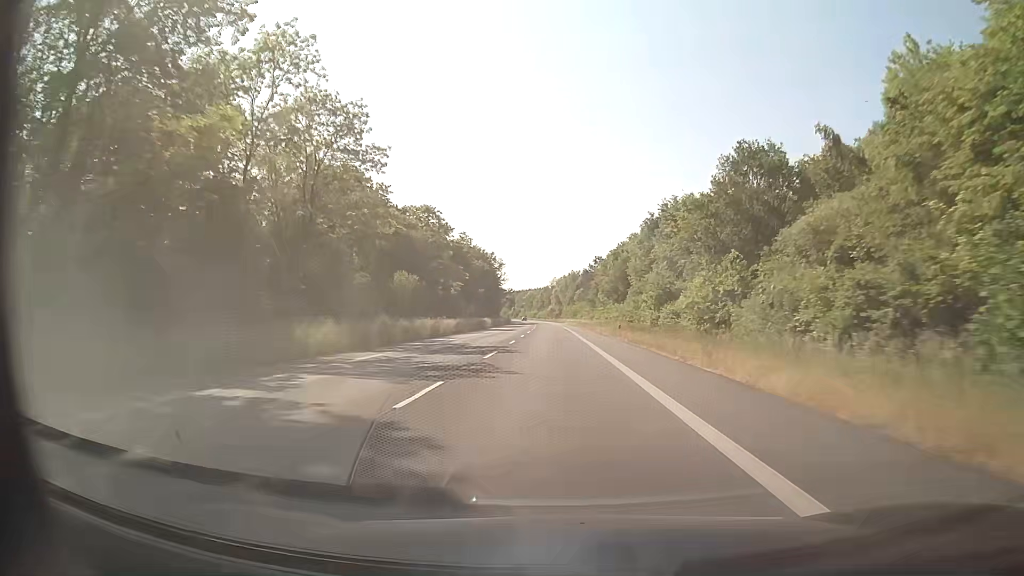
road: secondary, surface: asphalt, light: Day
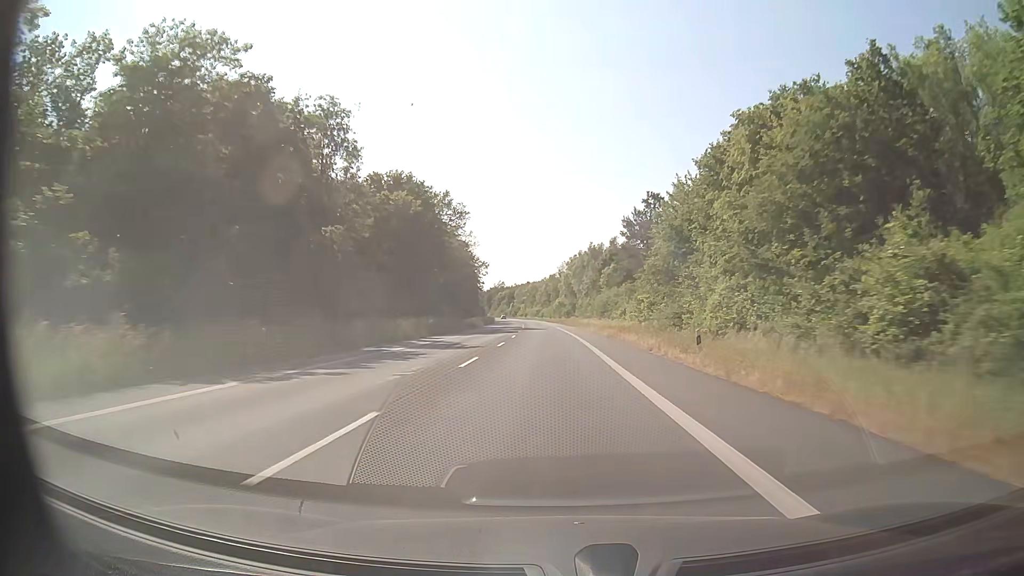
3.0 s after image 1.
(-0.4, +79.0) m; -1°
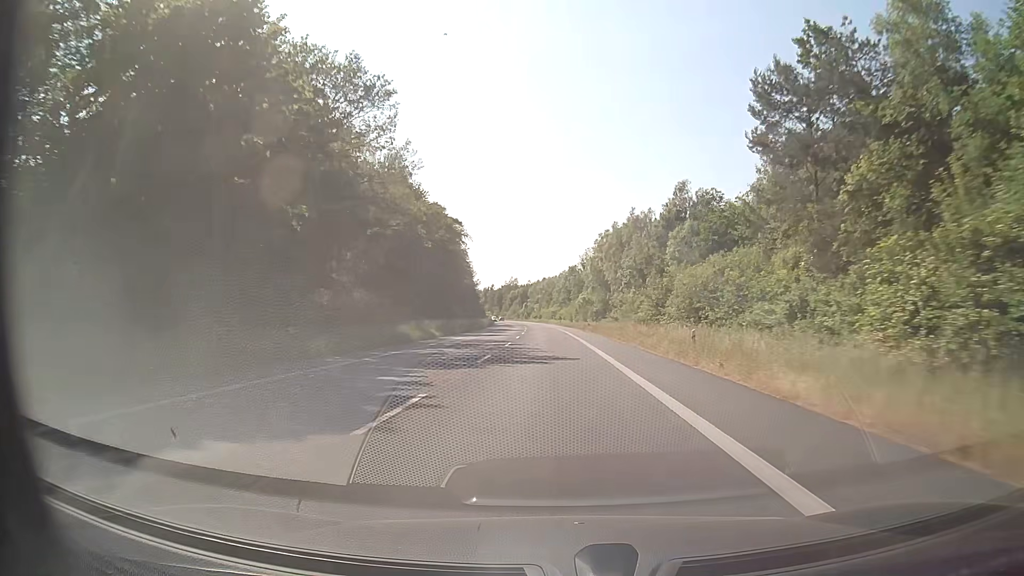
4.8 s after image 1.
(-0.8, +47.5) m; -2°
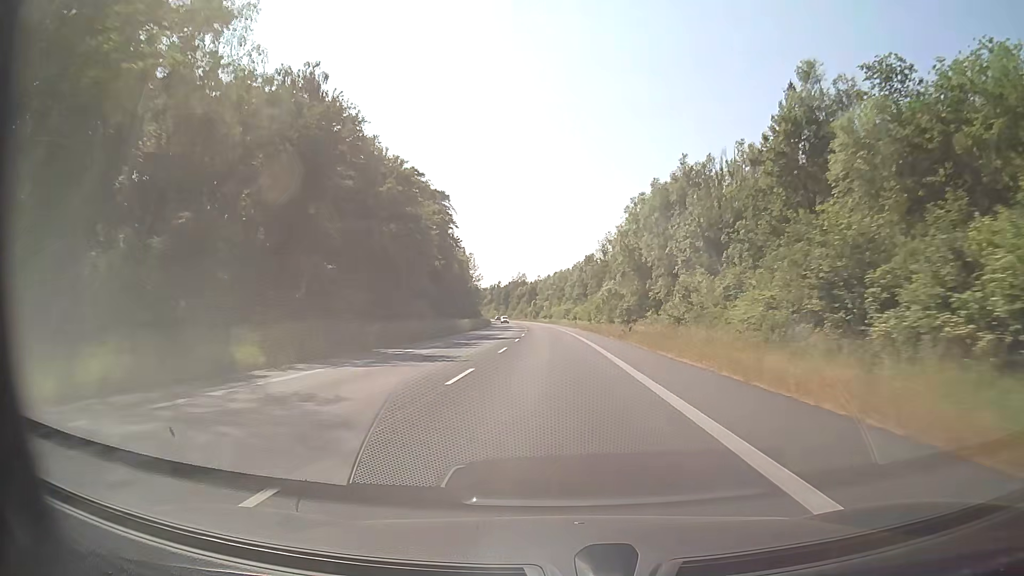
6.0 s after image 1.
(-0.2, +31.7) m; -1°
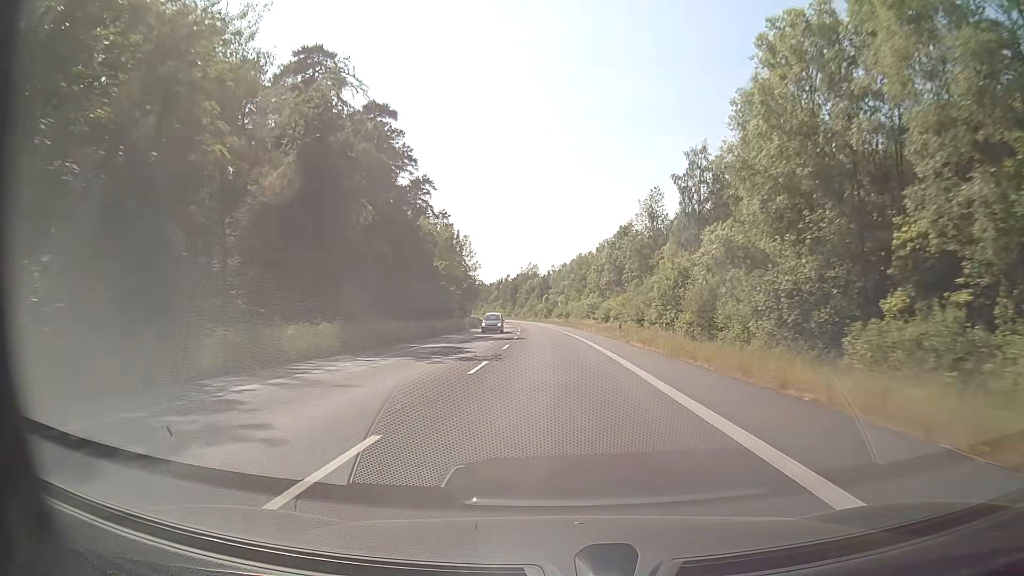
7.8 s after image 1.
(-0.5, +47.5) m; -1°
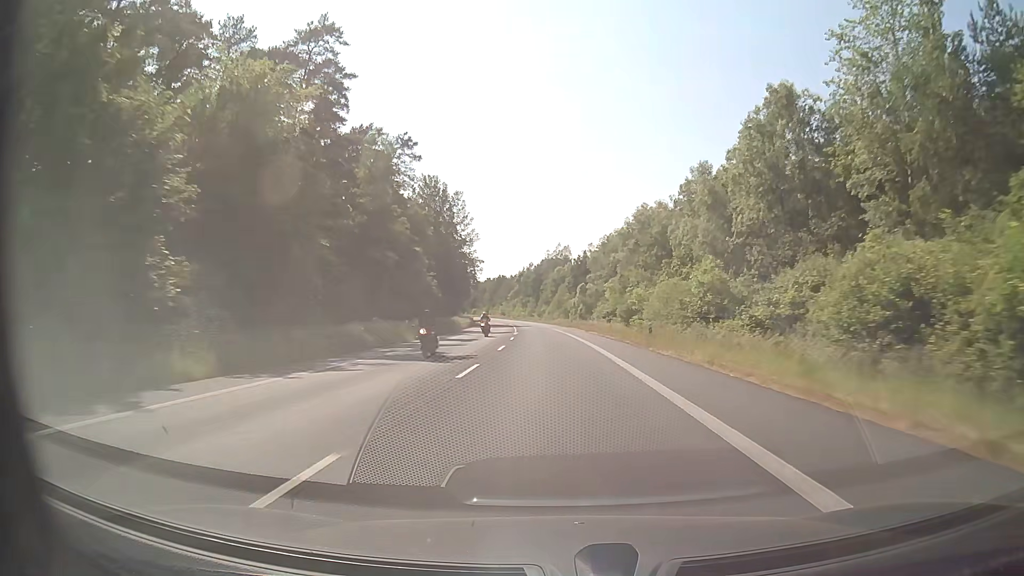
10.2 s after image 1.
(-1.5, +63.3) m; -3°
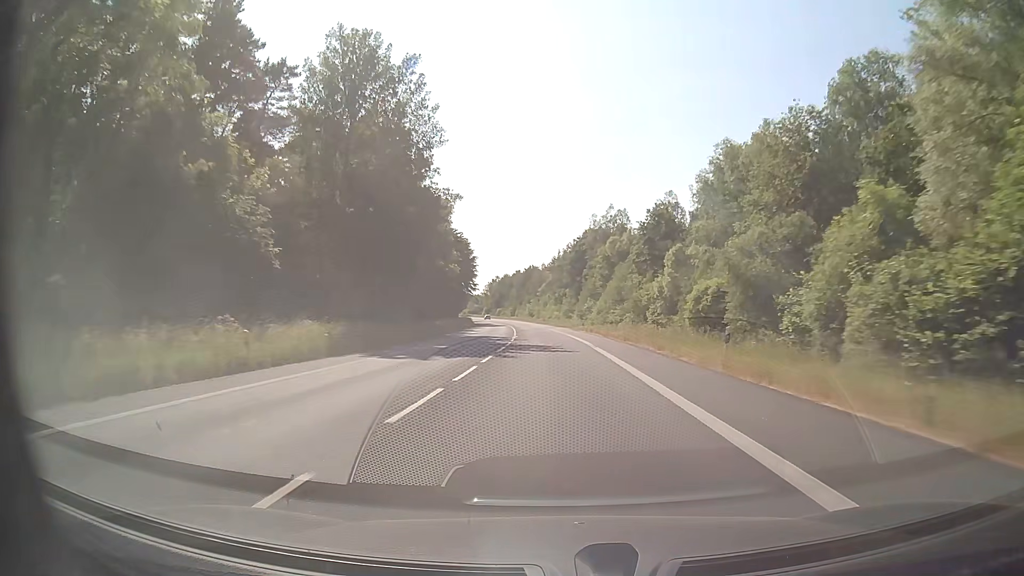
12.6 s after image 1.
(-2.0, +63.2) m; -3°
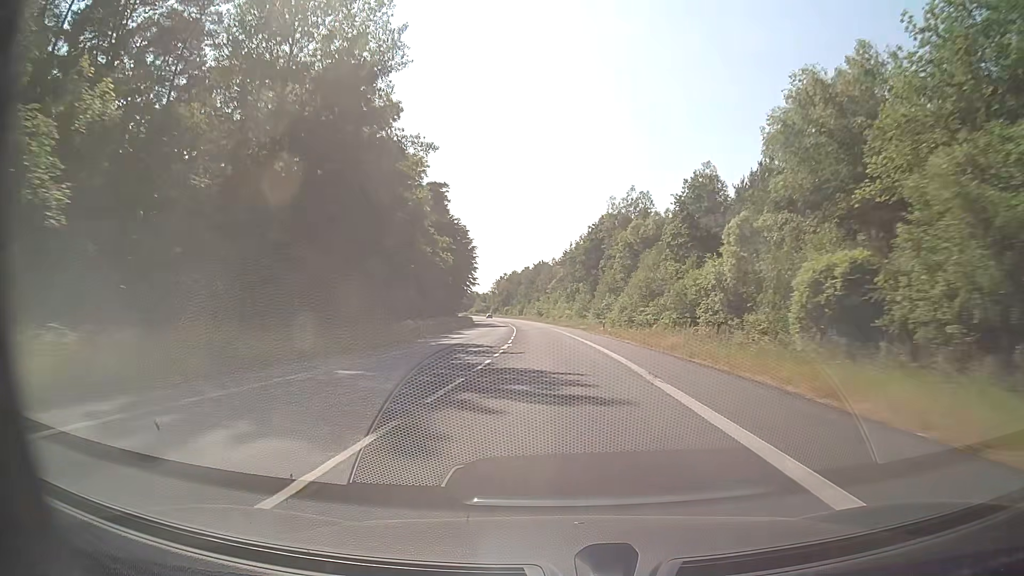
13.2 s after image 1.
(-0.2, +15.8) m; -1°
(0, +10) (0, +20) (0, +30) (-1, +40) (-1, +50) (-2, +60) (-2, +70) (-3, +80) (-4, +90) (-5, +100) m
